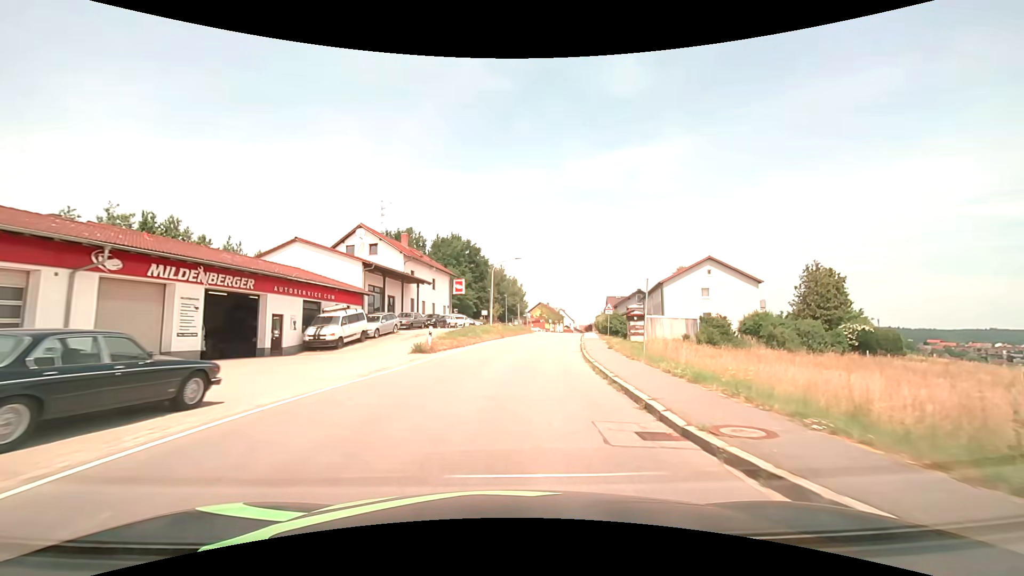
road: tertiary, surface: asphalt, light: Day
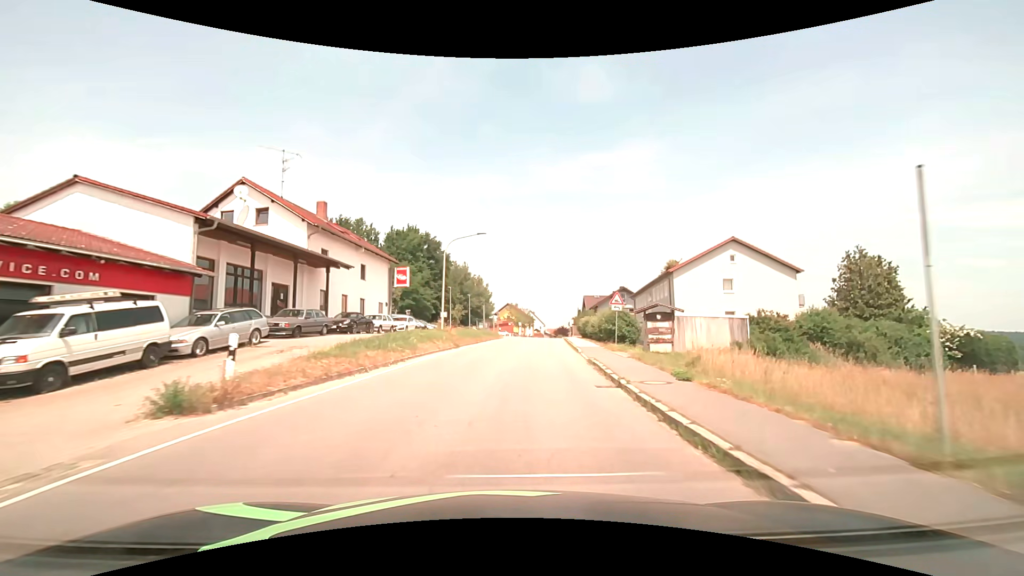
(+0.5, +14.9) m; +4°
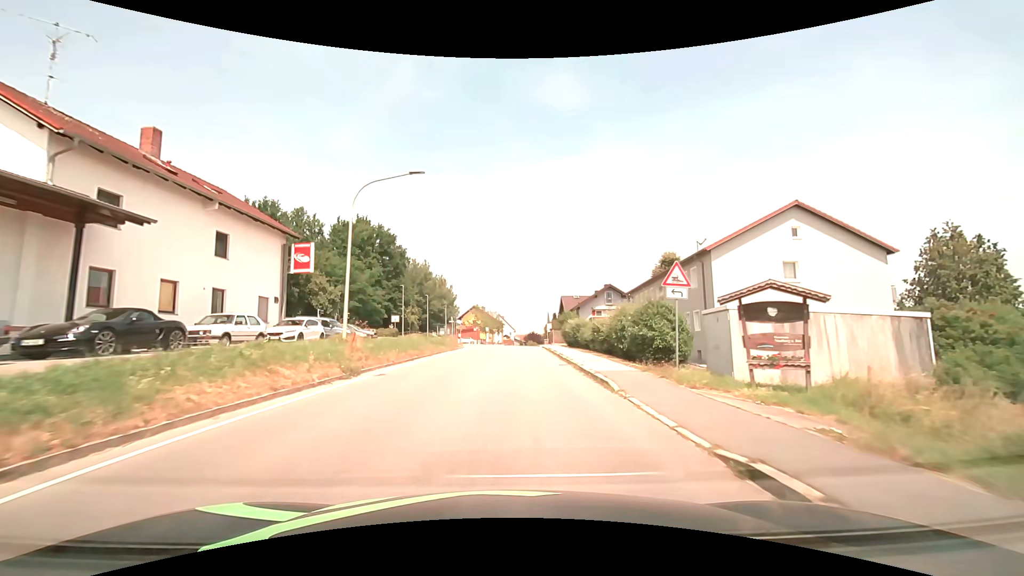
(+0.6, +14.9) m; +4°
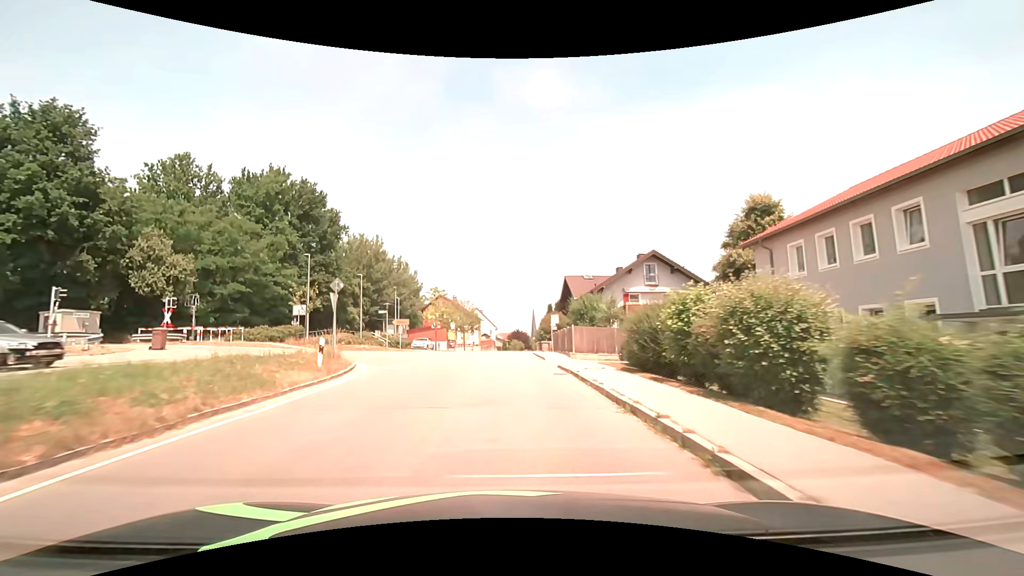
(+0.7, +29.9) m; +2°
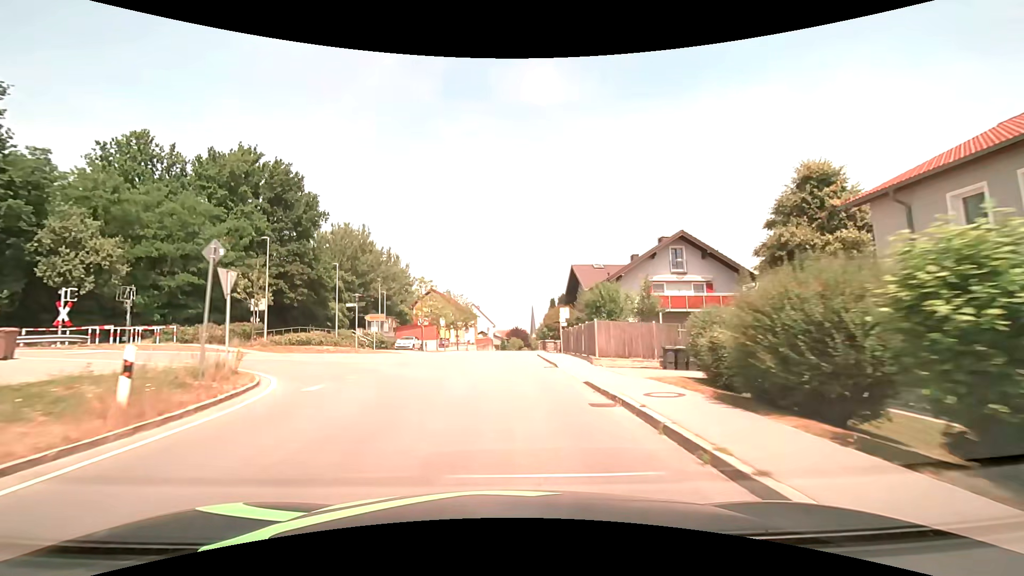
(0.0, +7.6) m; 0°
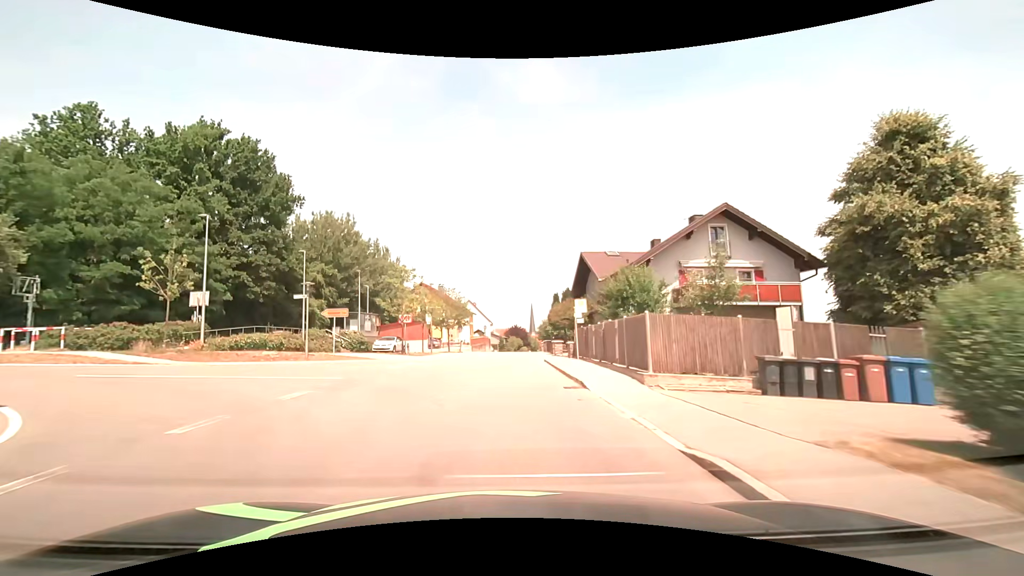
(0.0, +7.6) m; +1°
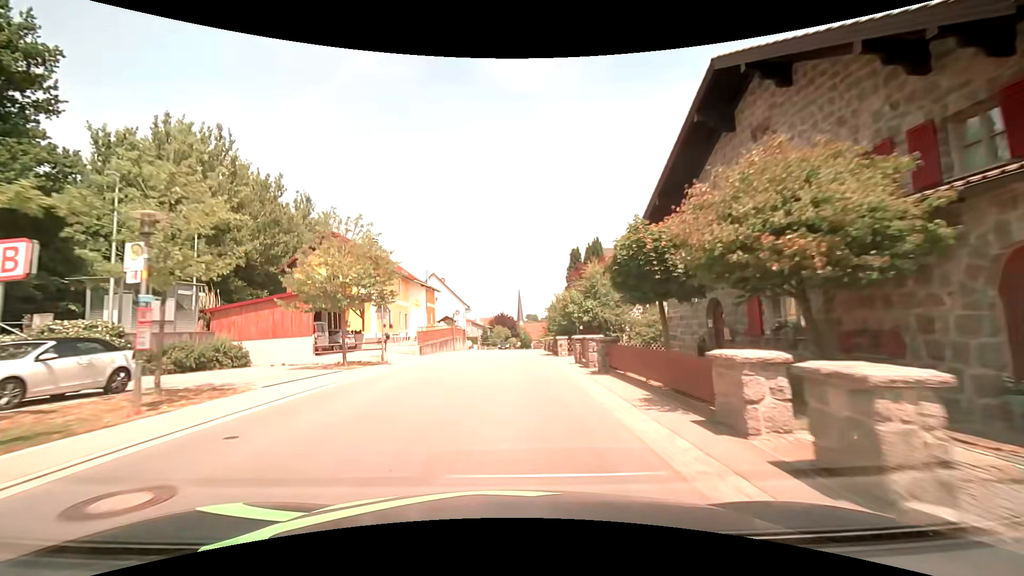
(+0.2, +30.7) m; +1°
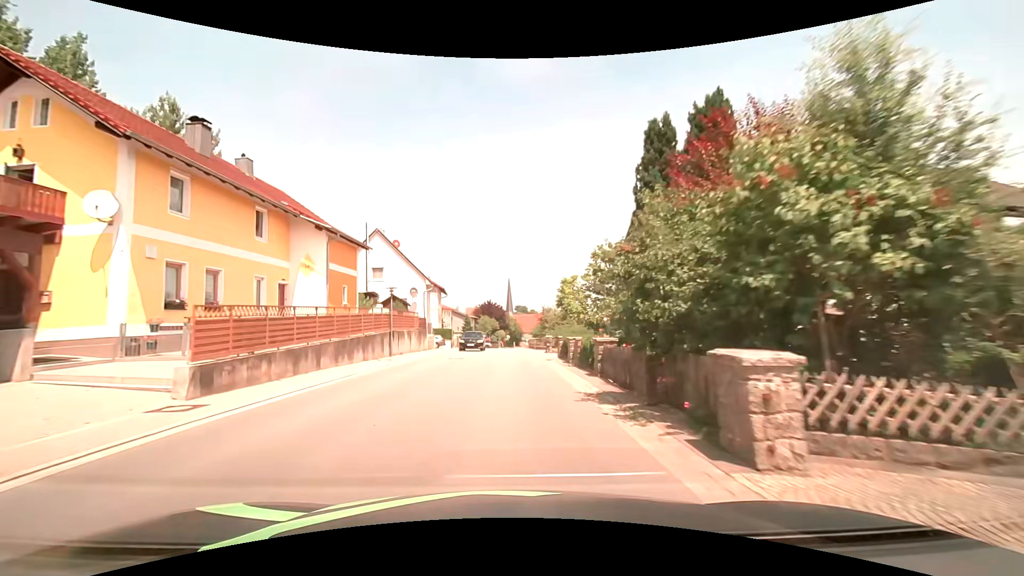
(+0.4, +23.3) m; +1°
(0, +10) (0, +20) (0, +30) (0, +40) (0, +50) (0, +60) (0, +70) (0, +80) (+1, +90) (+1, +100) m
